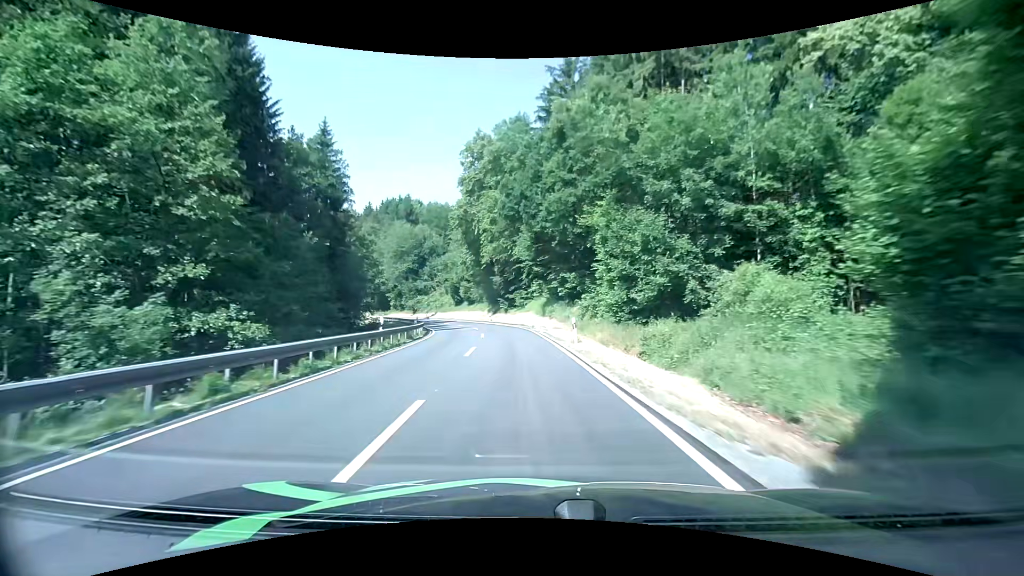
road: secondary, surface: asphalt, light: Day
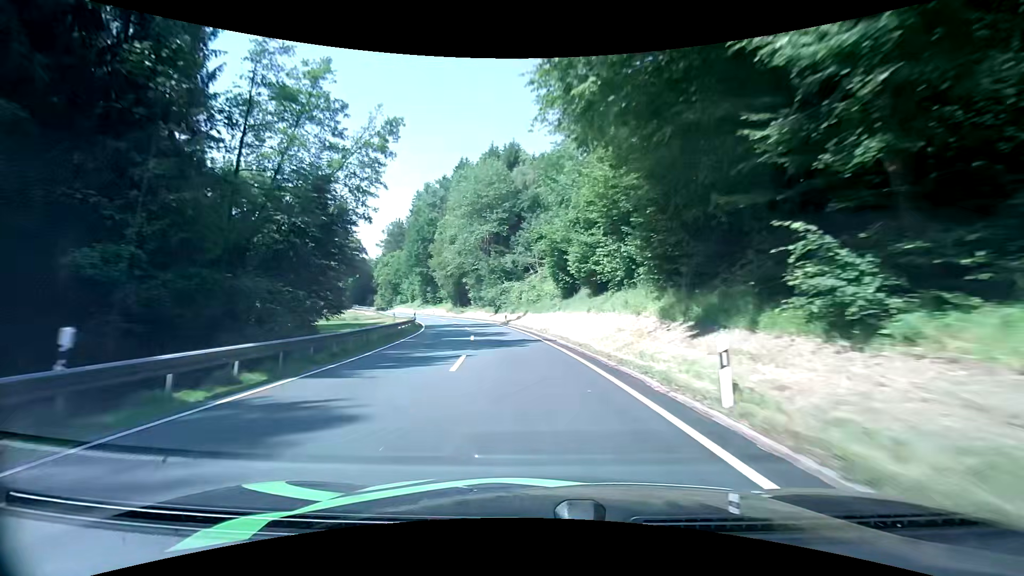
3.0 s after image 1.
(-6.2, +52.4) m; -16°
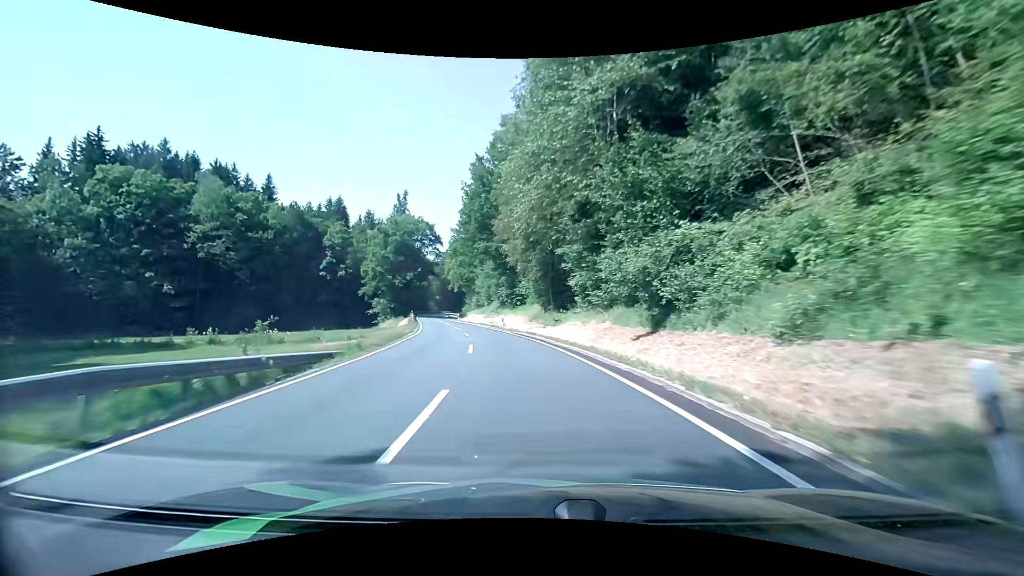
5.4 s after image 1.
(-4.3, +43.4) m; -12°
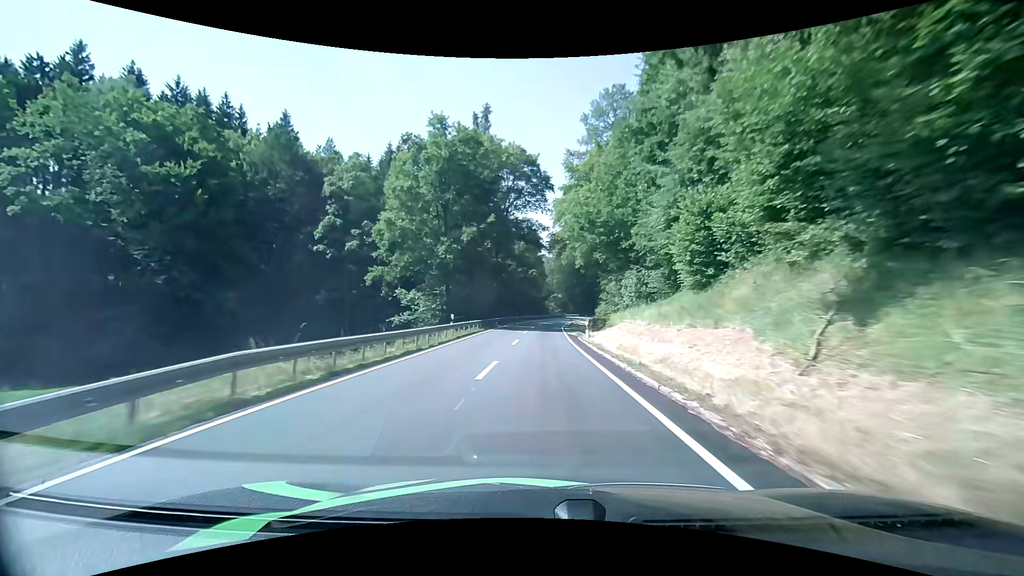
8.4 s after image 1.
(-8.3, +54.2) m; -15°
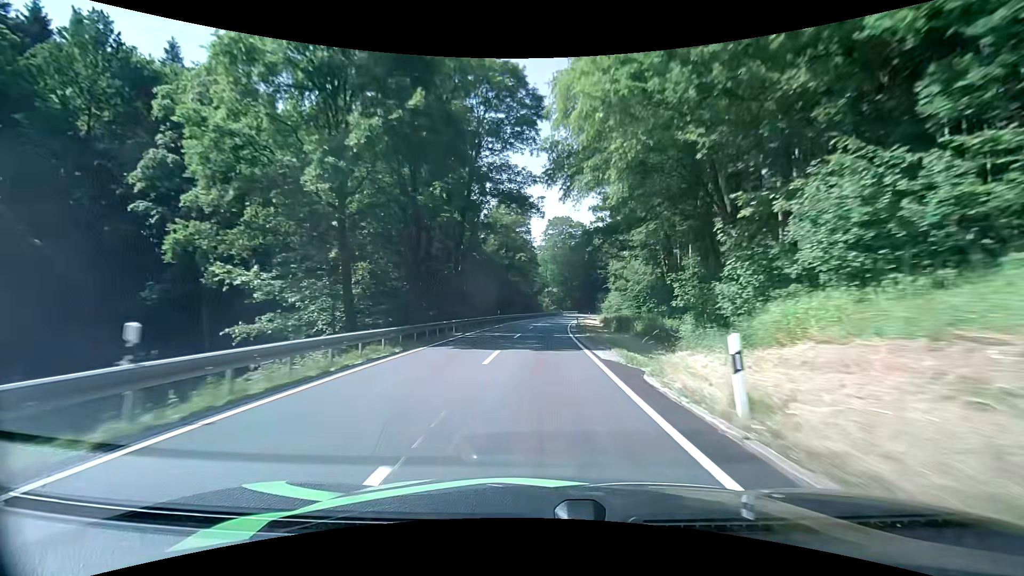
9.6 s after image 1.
(+0.1, +22.0) m; +1°
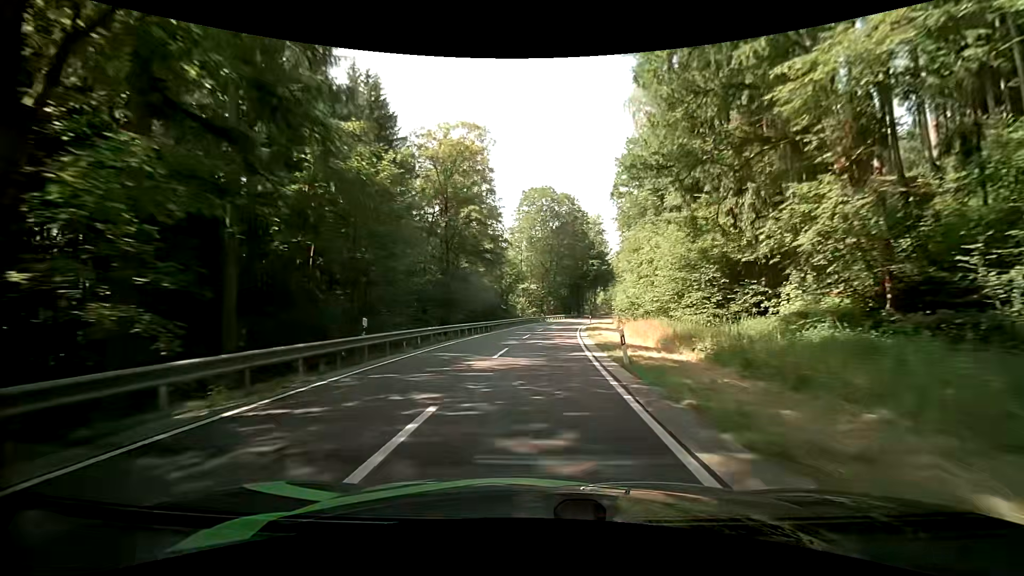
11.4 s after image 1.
(+0.3, +33.2) m; +1°
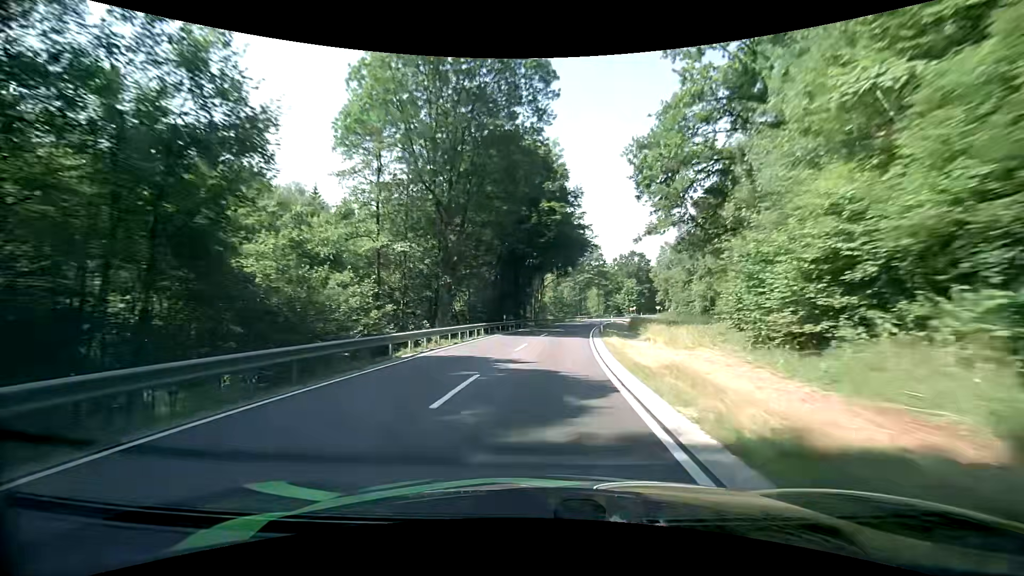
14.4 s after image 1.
(+3.9, +55.7) m; +8°
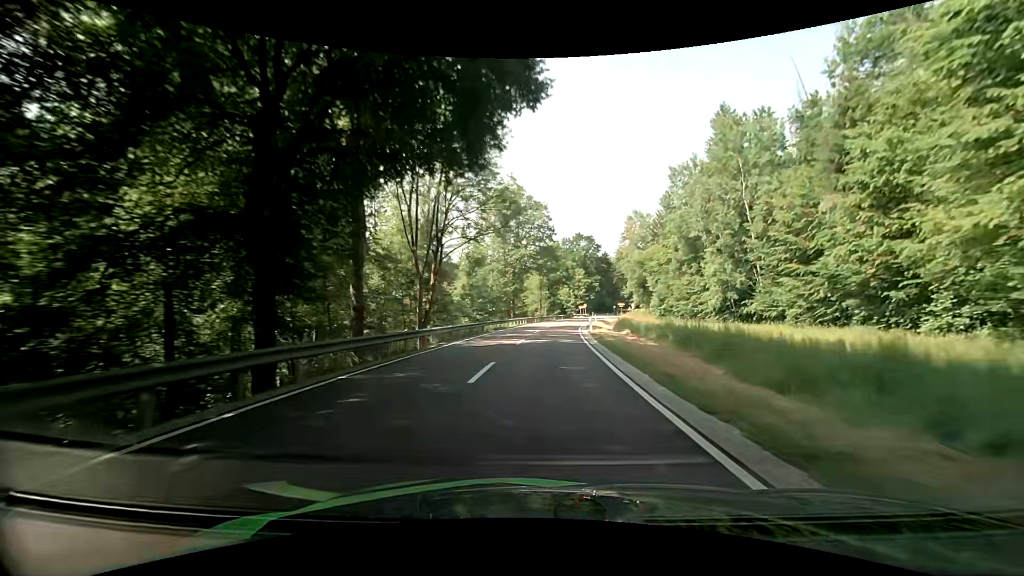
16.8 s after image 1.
(+3.3, +45.4) m; +8°
(0, +10) (0, +20) (+1, +30) (+2, +40) (+3, +50) (+4, +60) (+5, +70) (+7, +80) (+9, +89) (+11, +99) m
